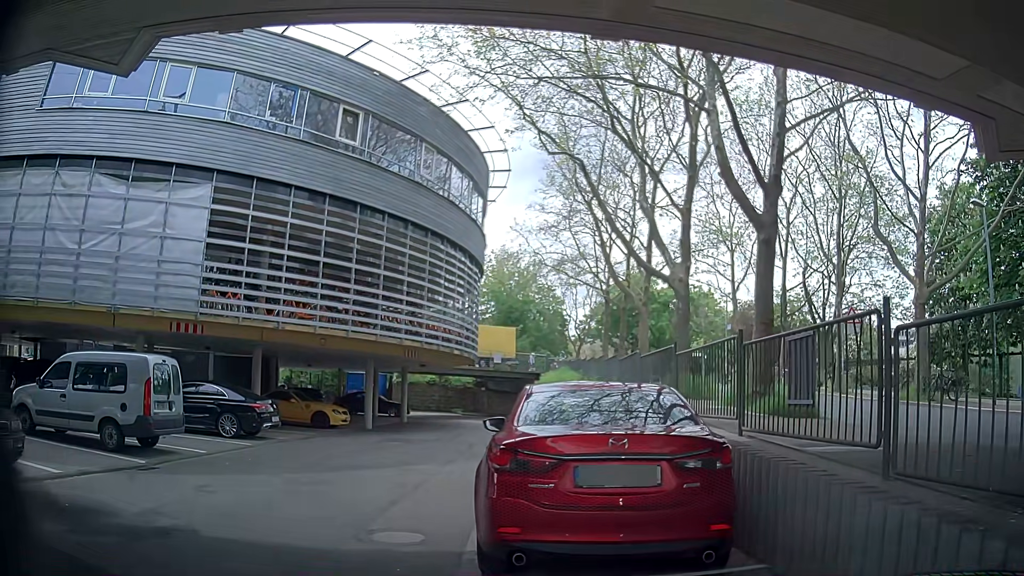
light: Day
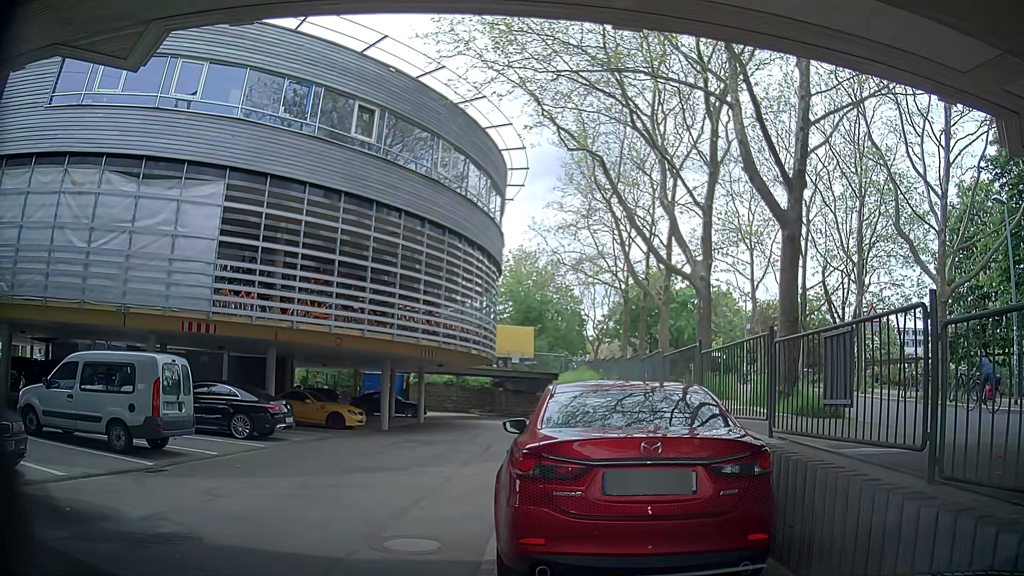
(0.0, +0.4) m; 0°
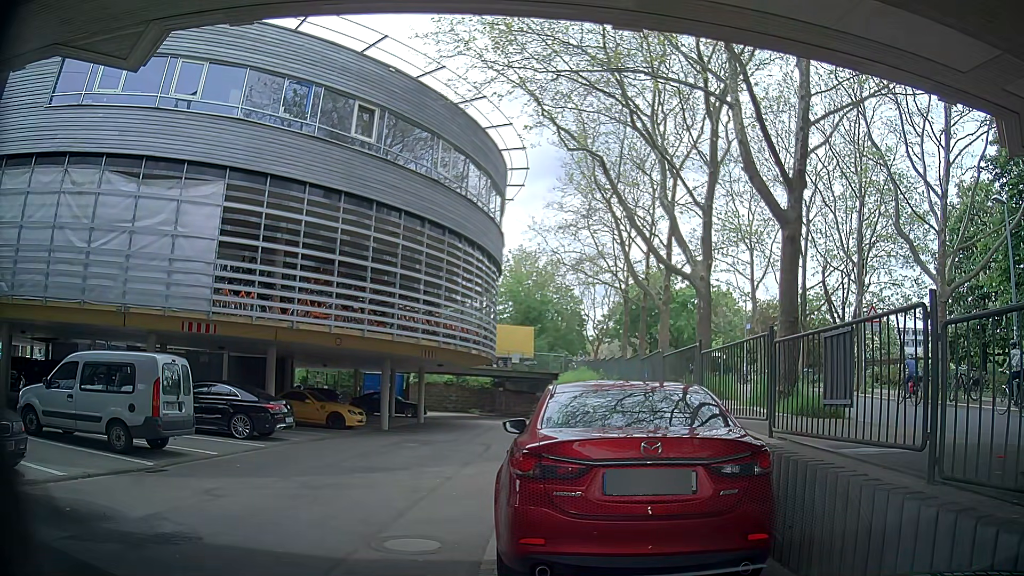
(0.0, 0.0) m; 0°
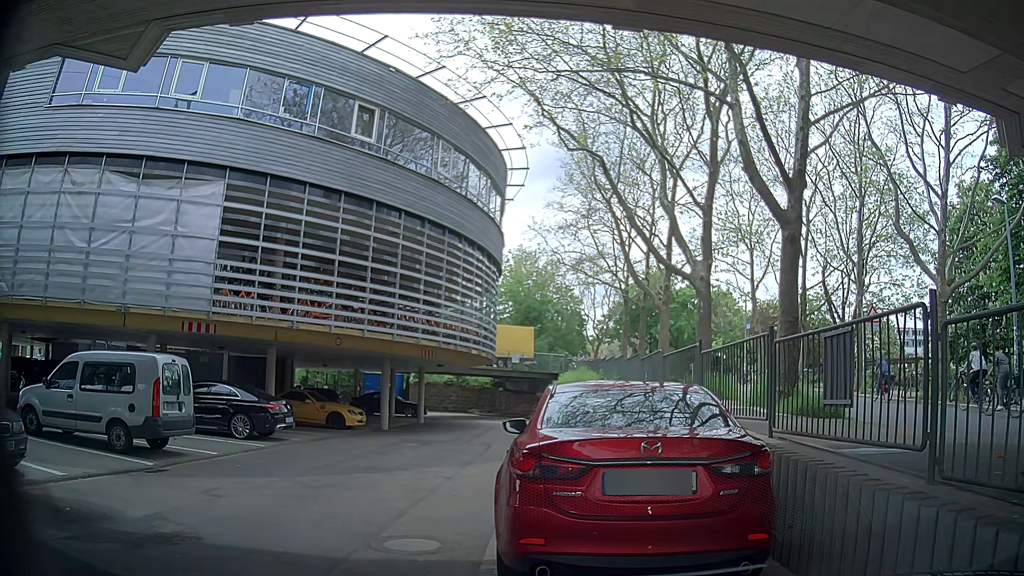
(0.0, 0.0) m; 0°
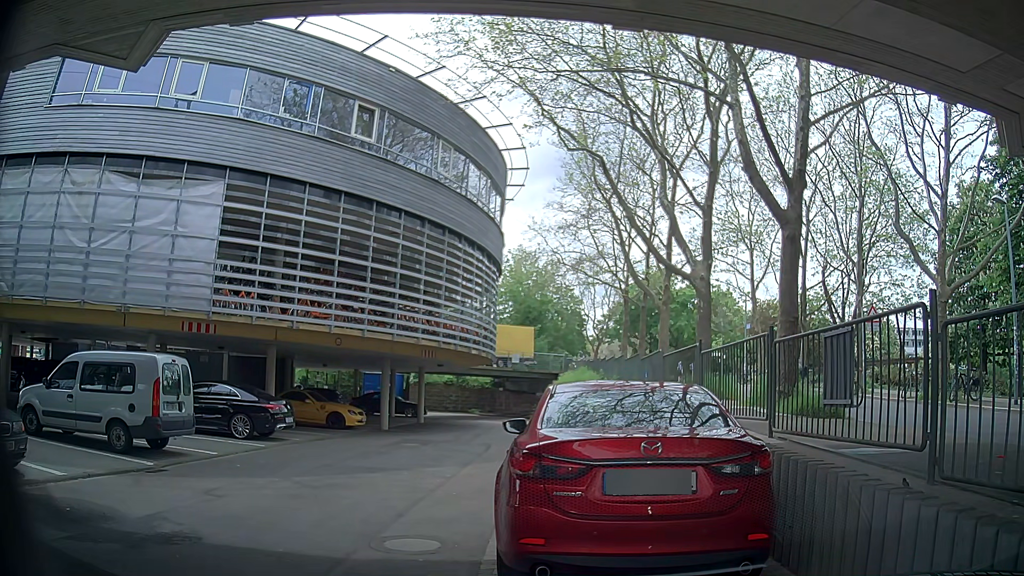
(0.0, 0.0) m; 0°
